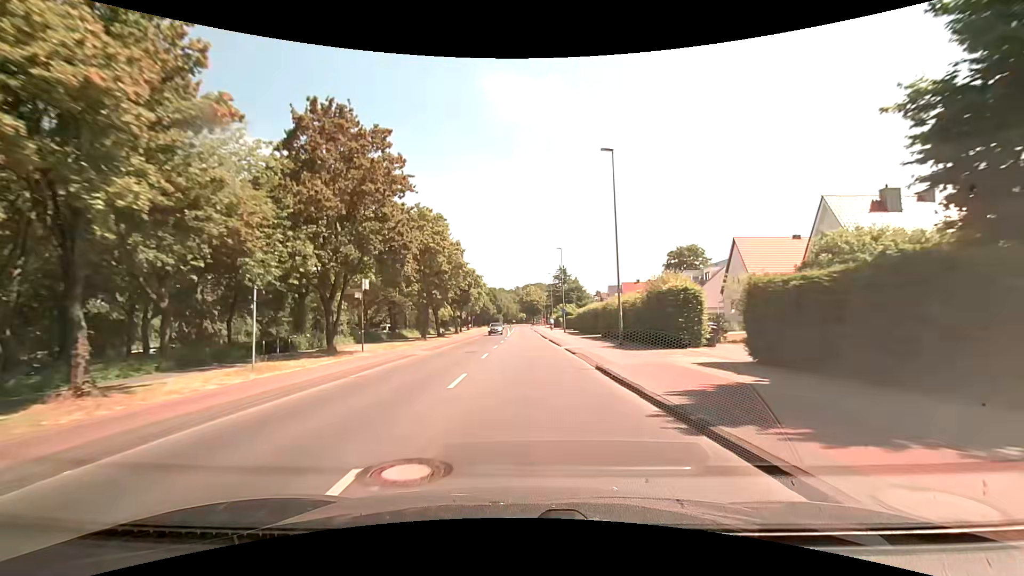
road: tertiary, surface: asphalt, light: Day
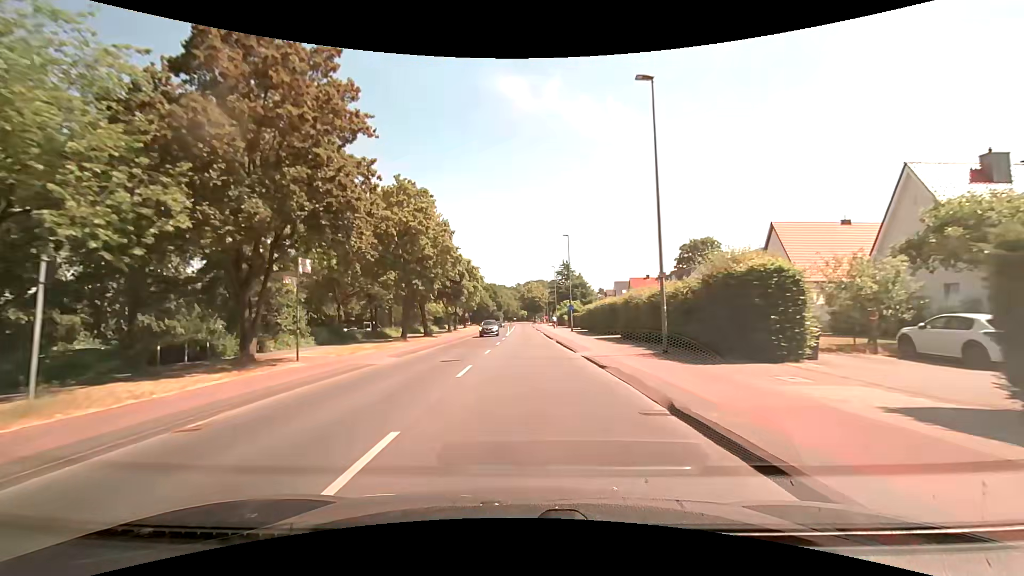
(0.0, +7.6) m; 0°
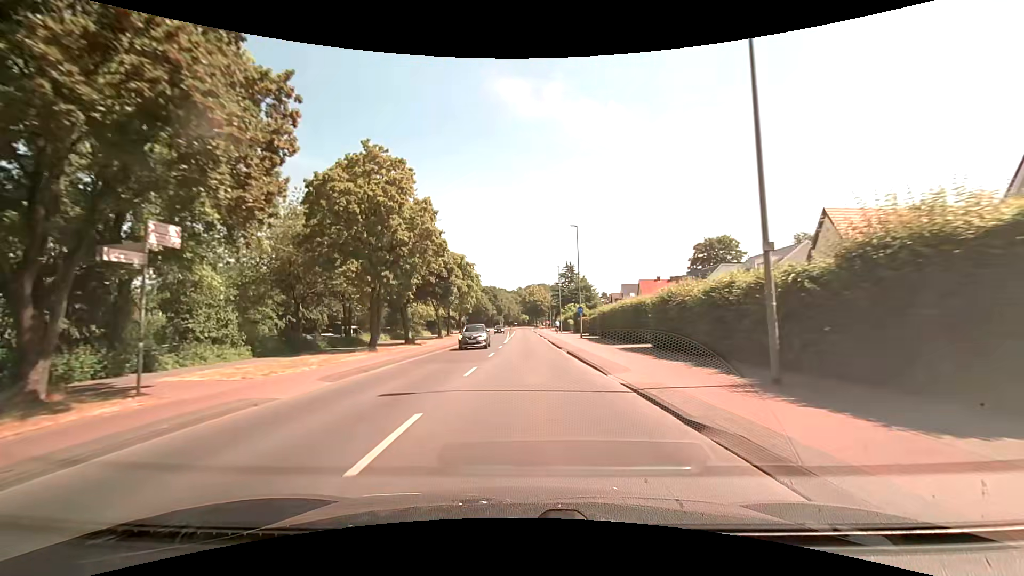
(0.0, +7.6) m; 0°
(0, +10) (0, +20) (0, +30) (0, +40) (0, +50) (0, +60) (0, +70) (0, +80) (0, +90) (0, +100) m
